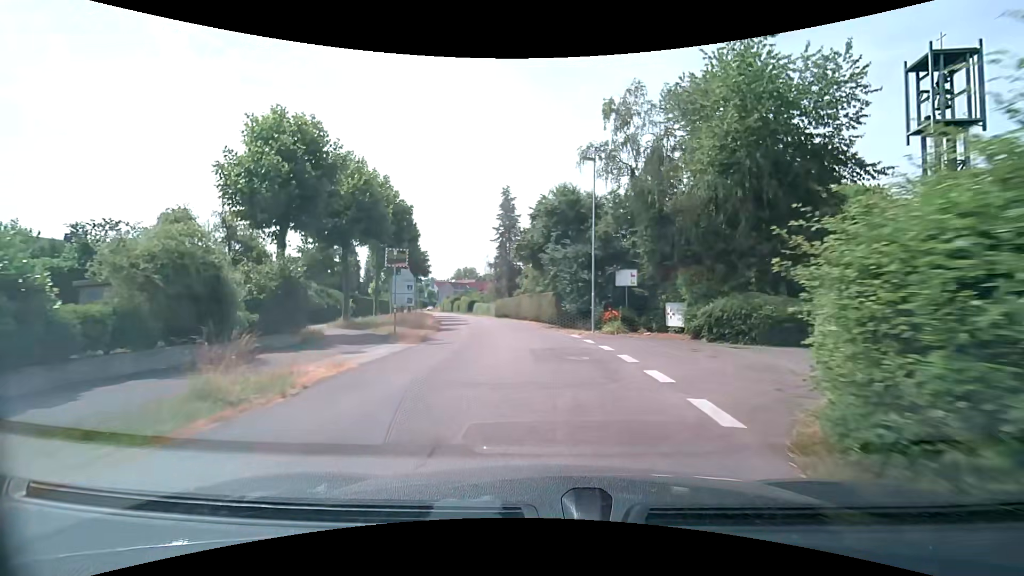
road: tertiary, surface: asphalt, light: Day
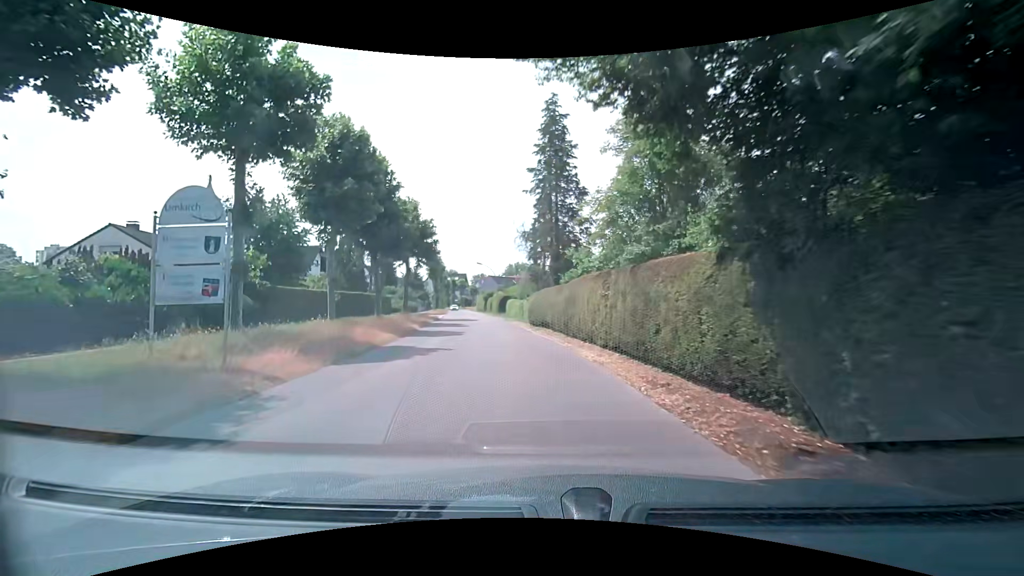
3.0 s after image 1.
(-0.8, +24.7) m; -5°
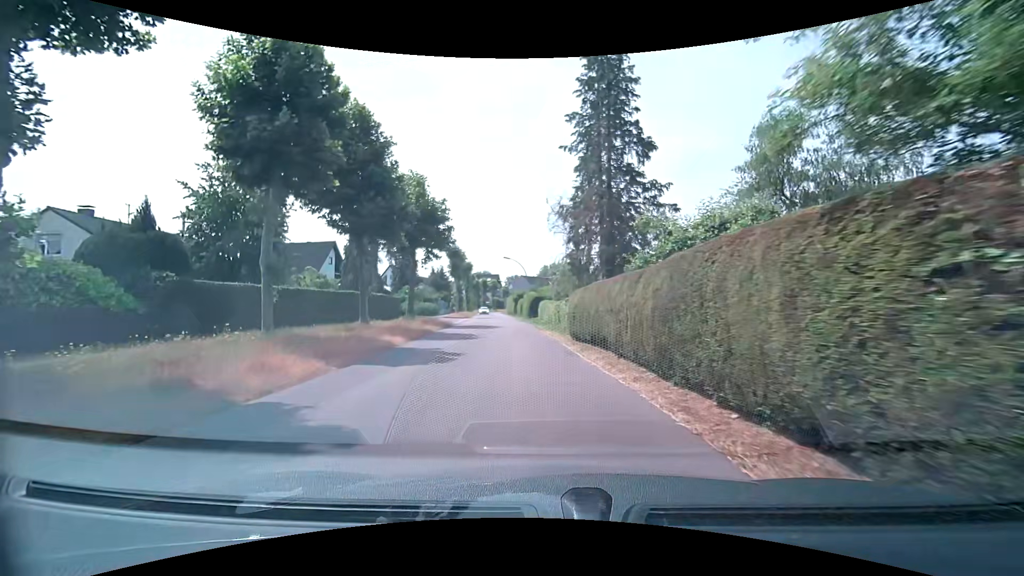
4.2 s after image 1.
(-0.4, +9.8) m; -5°
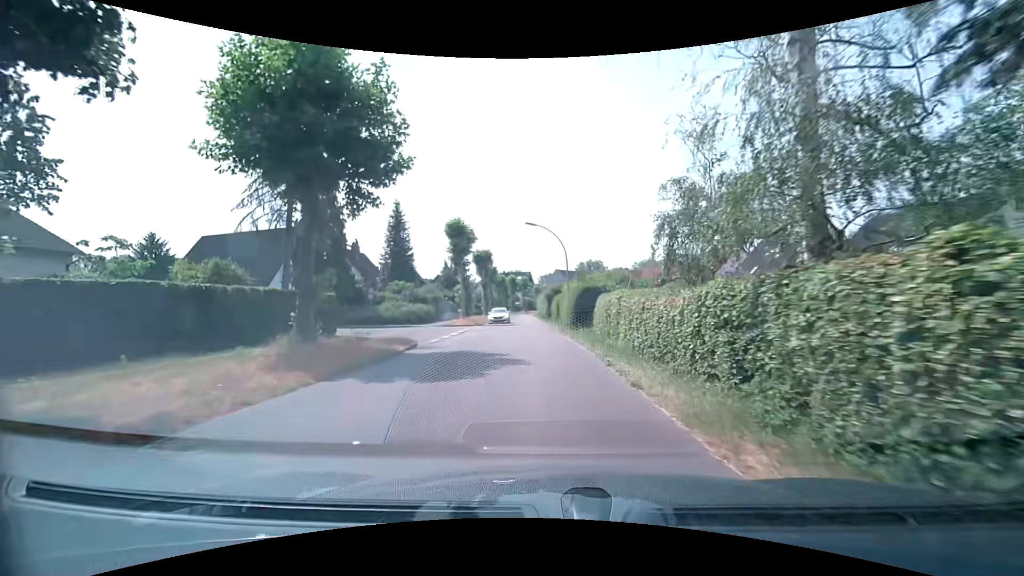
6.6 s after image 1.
(-1.1, +20.6) m; -5°
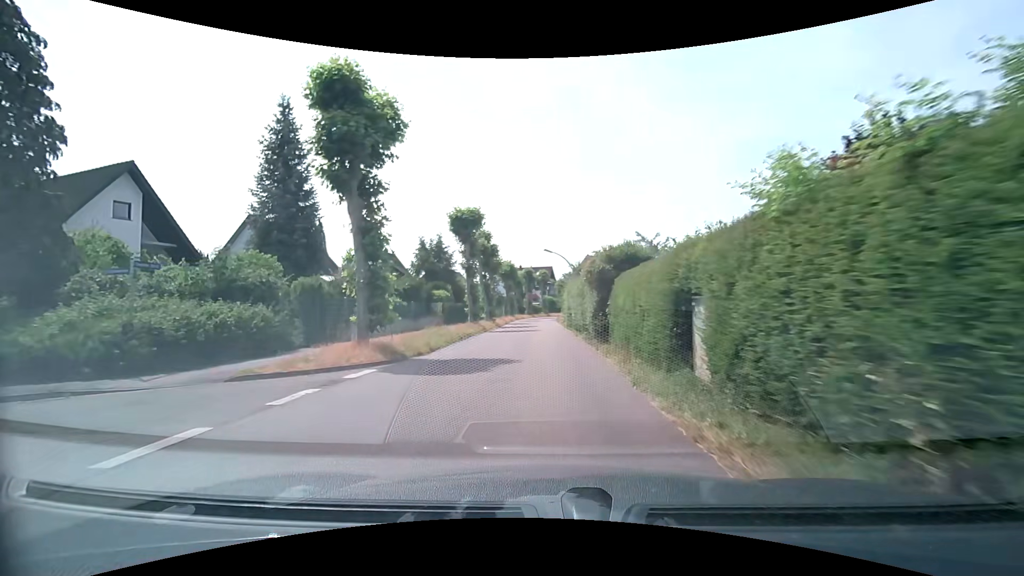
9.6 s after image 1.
(-0.7, +28.2) m; -3°
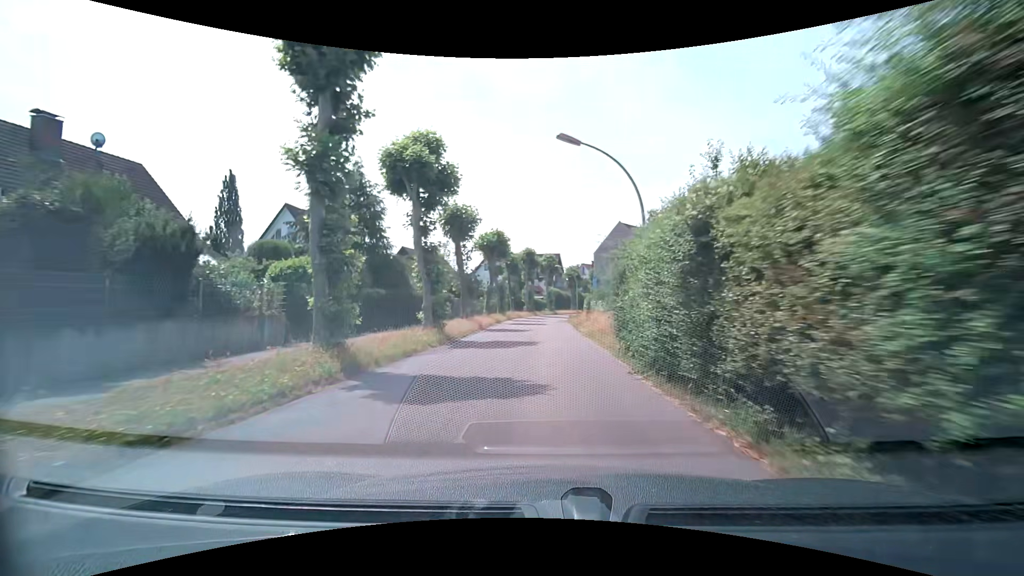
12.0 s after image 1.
(0.0, +25.3) m; 0°
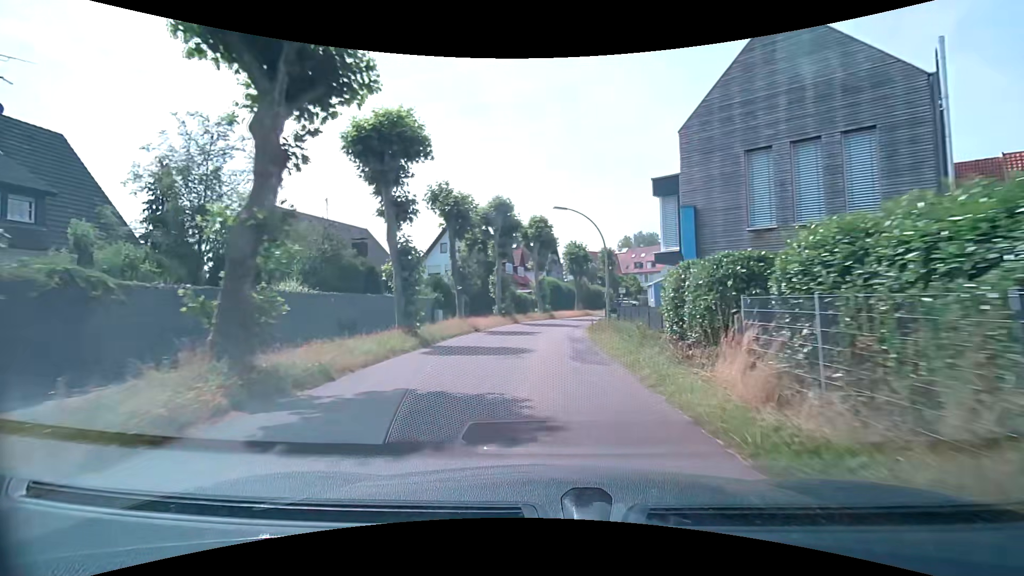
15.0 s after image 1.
(+0.2, +33.2) m; +1°
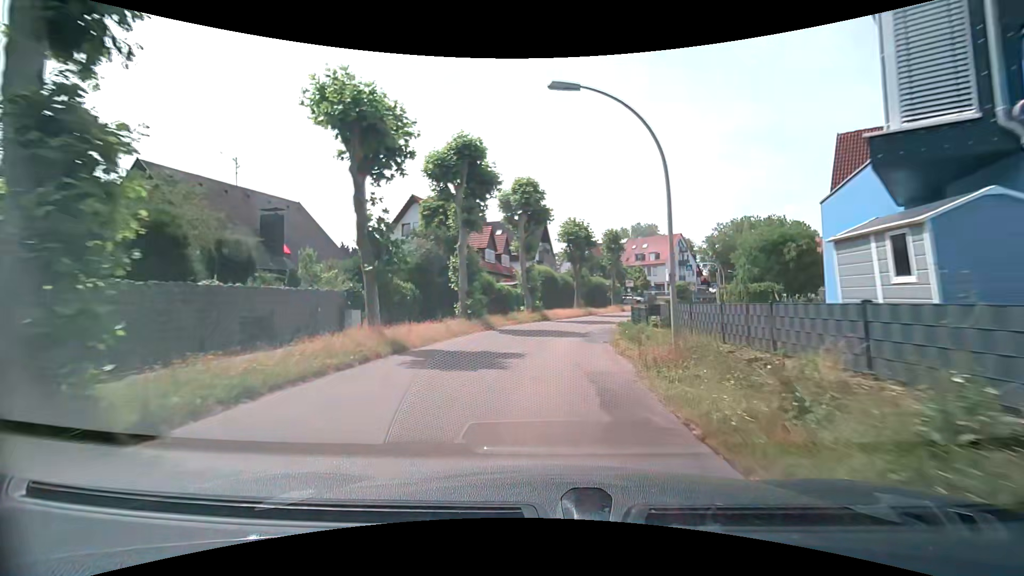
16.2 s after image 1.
(+0.1, +13.2) m; +1°
(0, +10) (+1, +20) (+2, +30) (+5, +39) (+9, +49) (+13, +58) (+17, +67) (+22, +76) (+26, +85) (+32, +93) m
